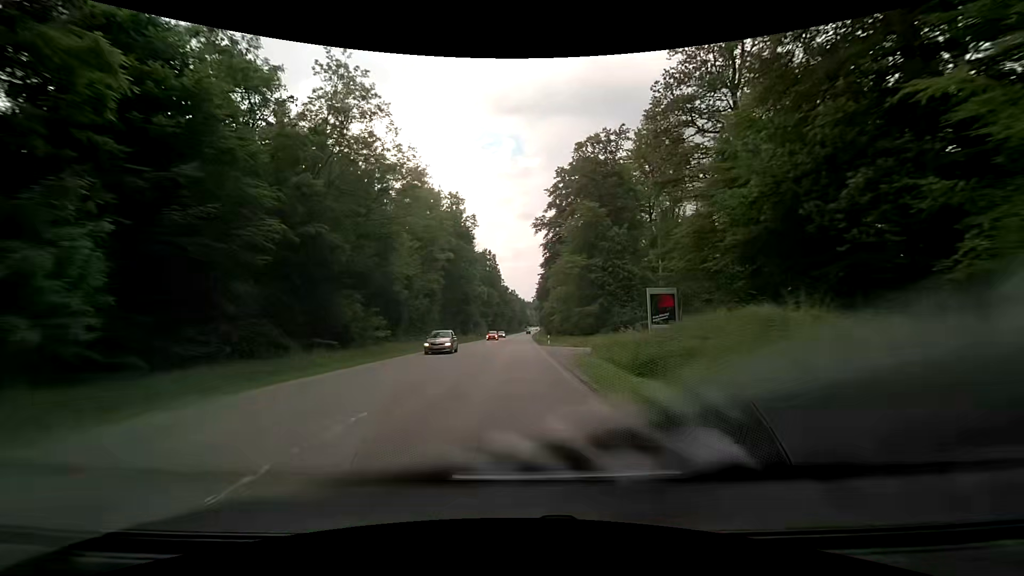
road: secondary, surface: asphalt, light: Day
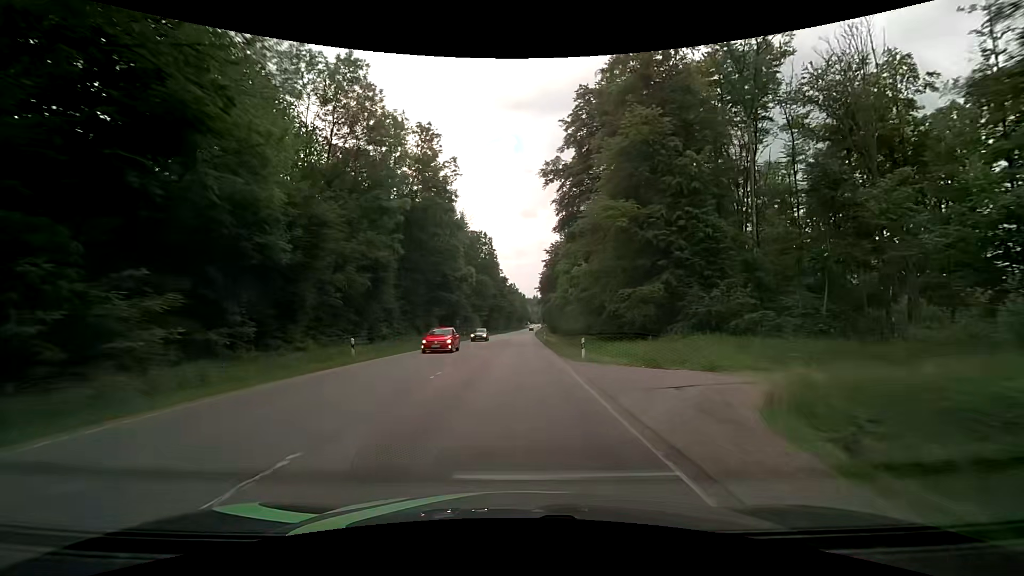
(-0.3, +24.9) m; -1°
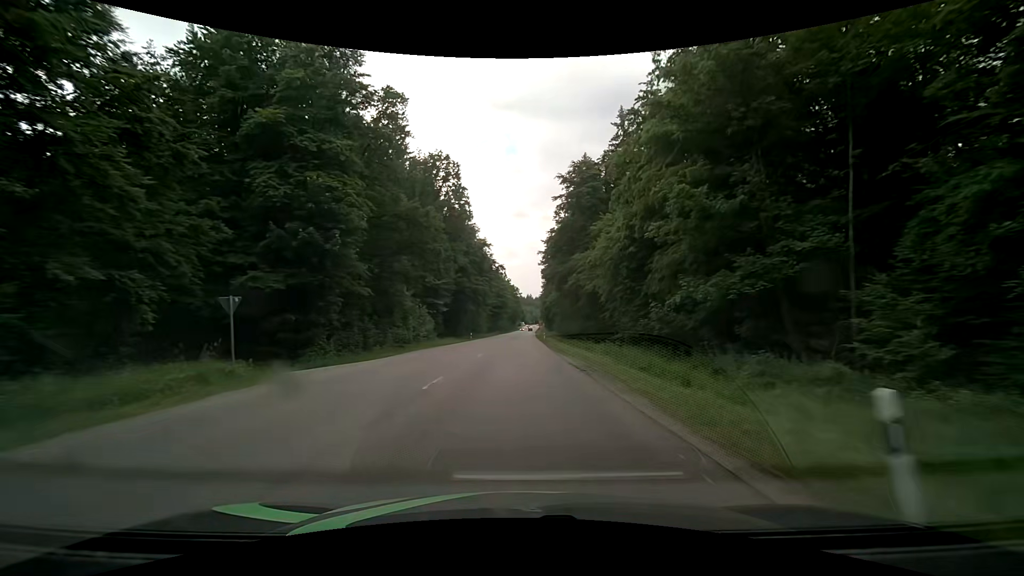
(+0.7, +61.9) m; +1°
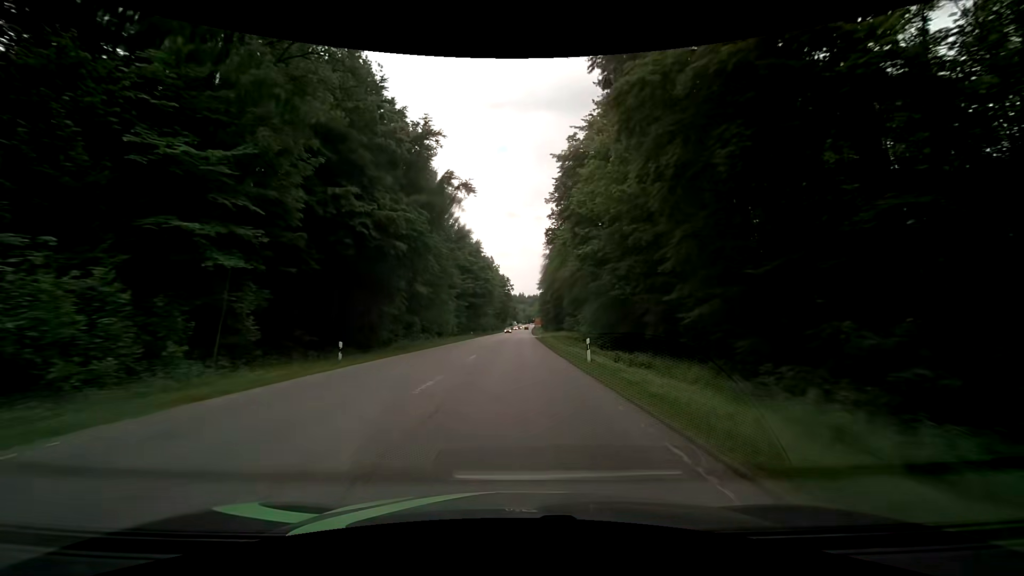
(+0.5, +49.4) m; +2°
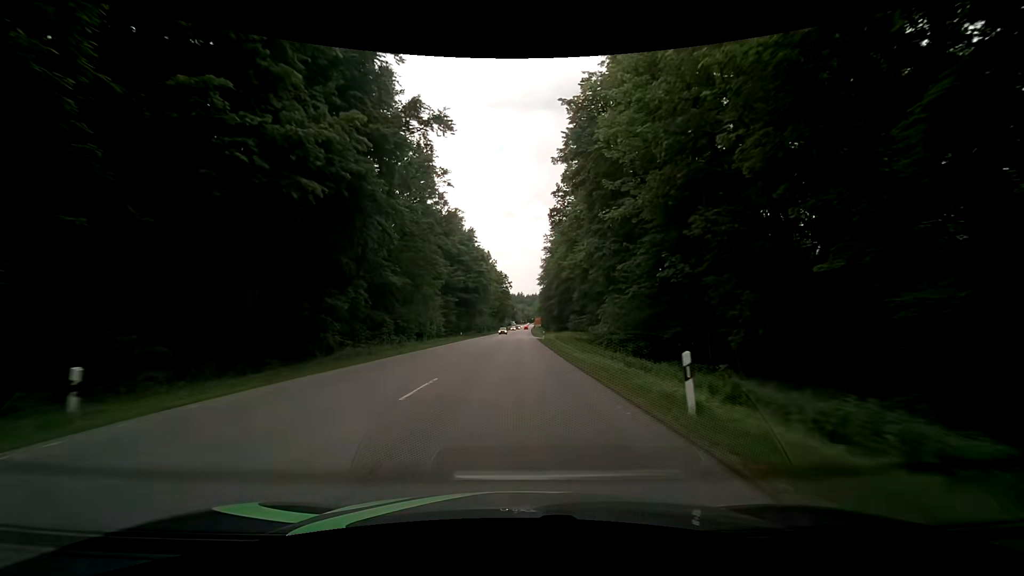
(-0.1, +12.3) m; -1°
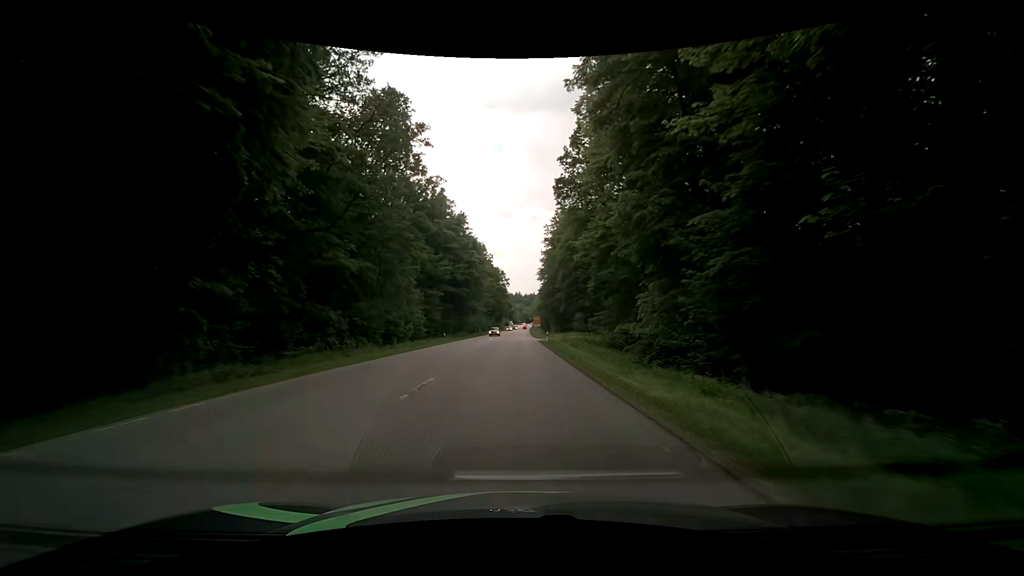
(+0.1, +12.3) m; +1°
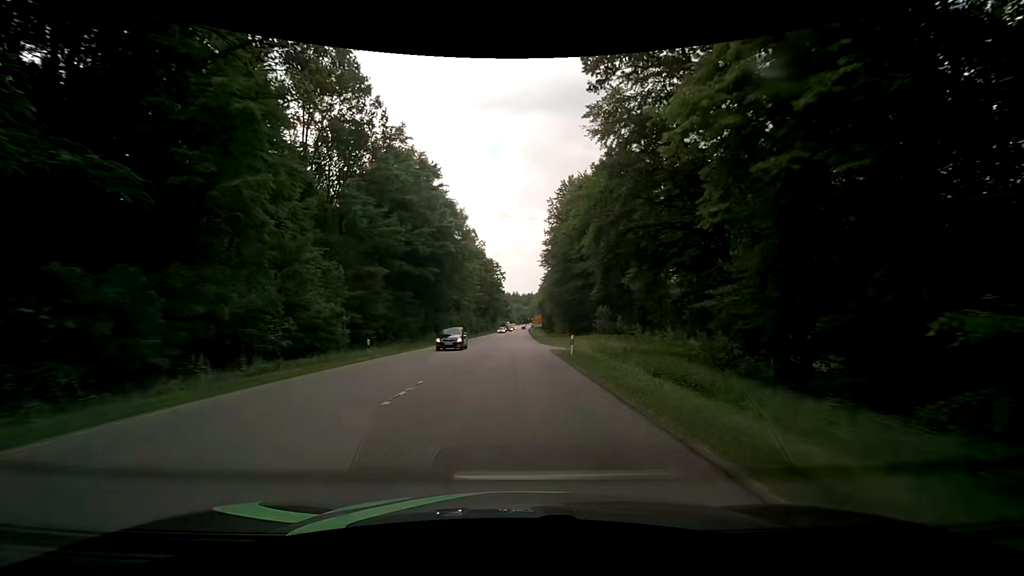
(-0.1, +24.6) m; 0°
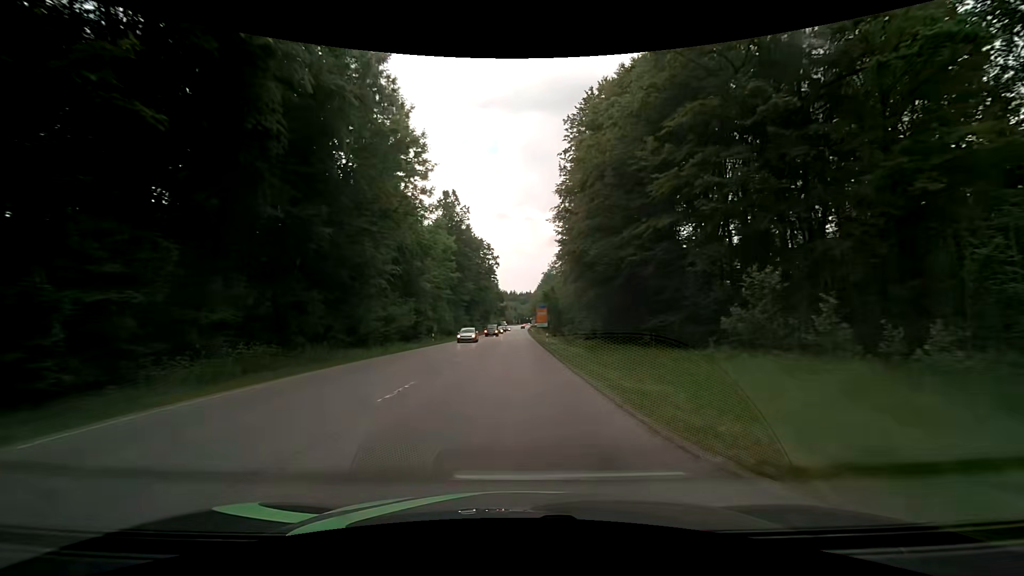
(+0.1, +36.8) m; 0°
(0, +10) (0, +20) (0, +30) (0, +40) (0, +50) (0, +60) (0, +70) (0, +80) (0, +90) (0, +100) m
